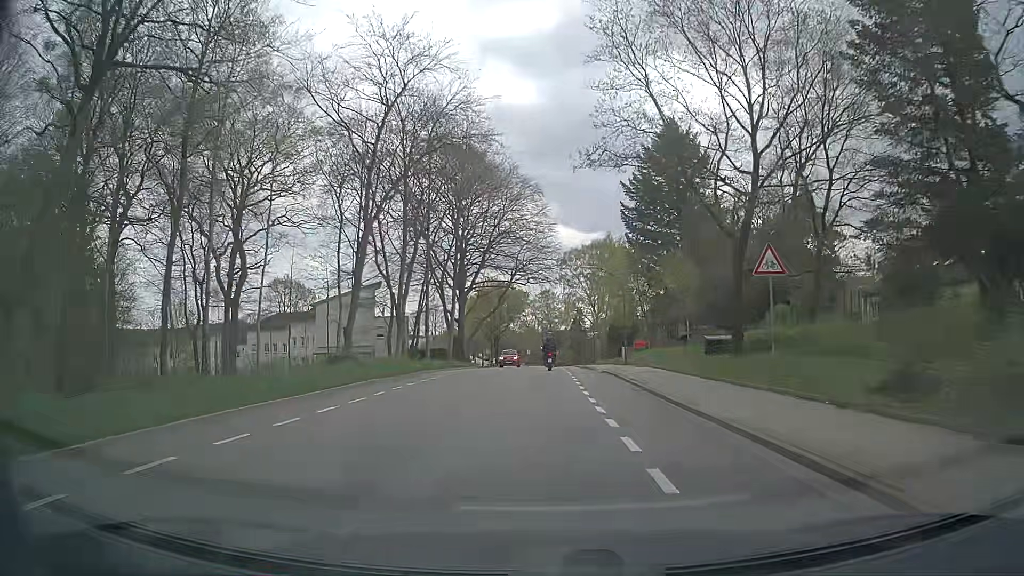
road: secondary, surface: asphalt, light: Day
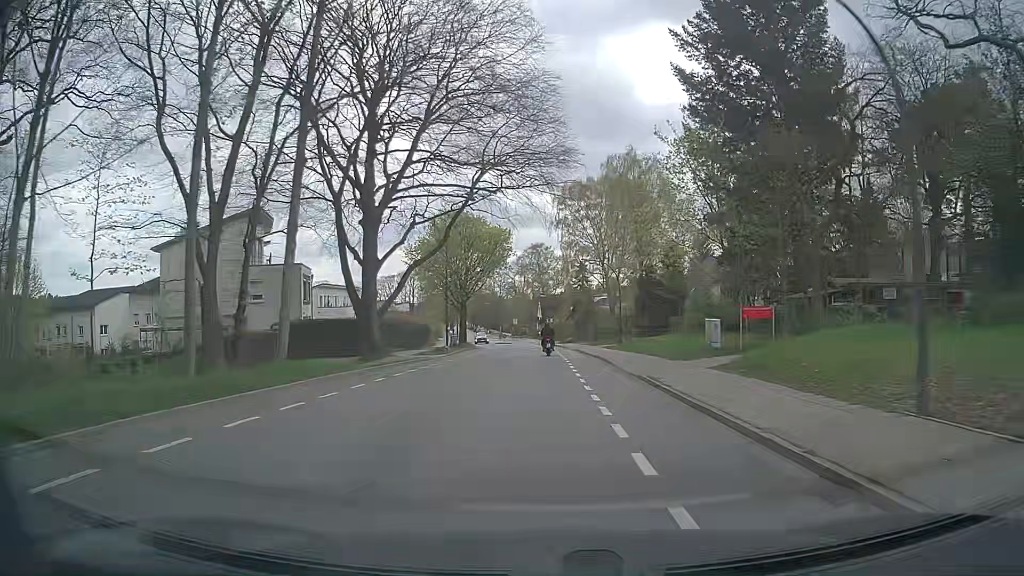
(+0.3, +33.2) m; +1°
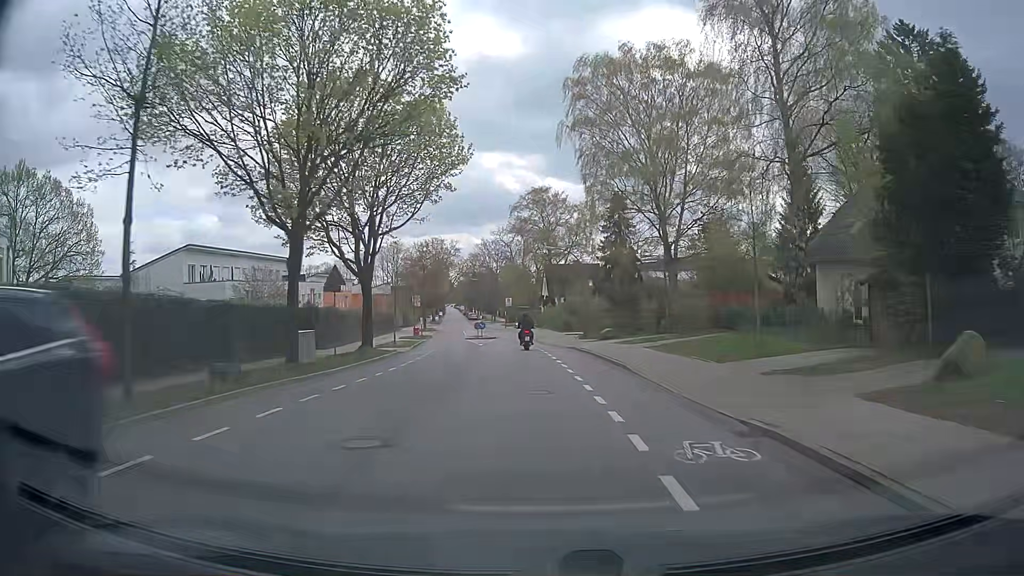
(-0.1, +40.8) m; 0°
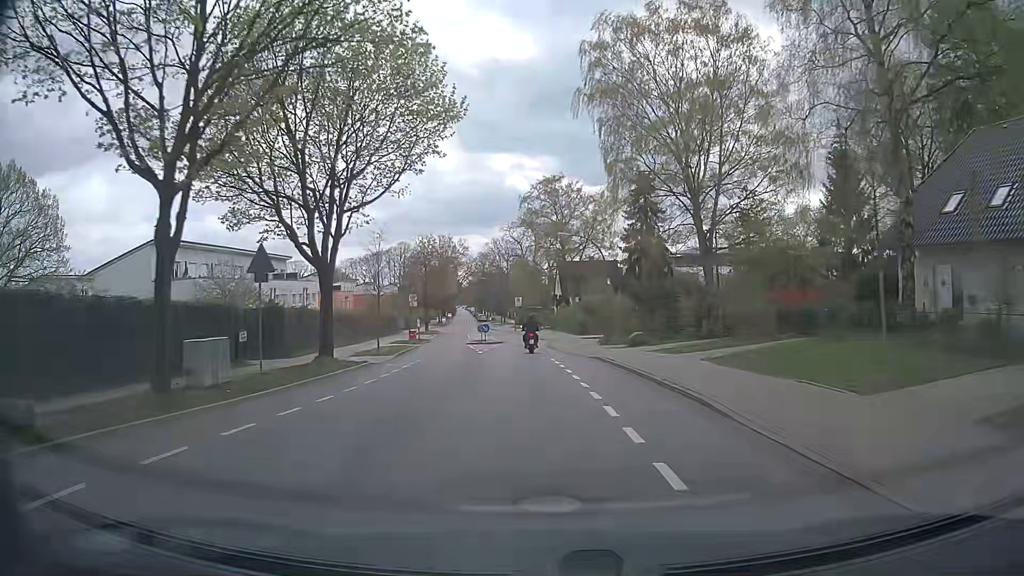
(-0.1, +7.6) m; -1°
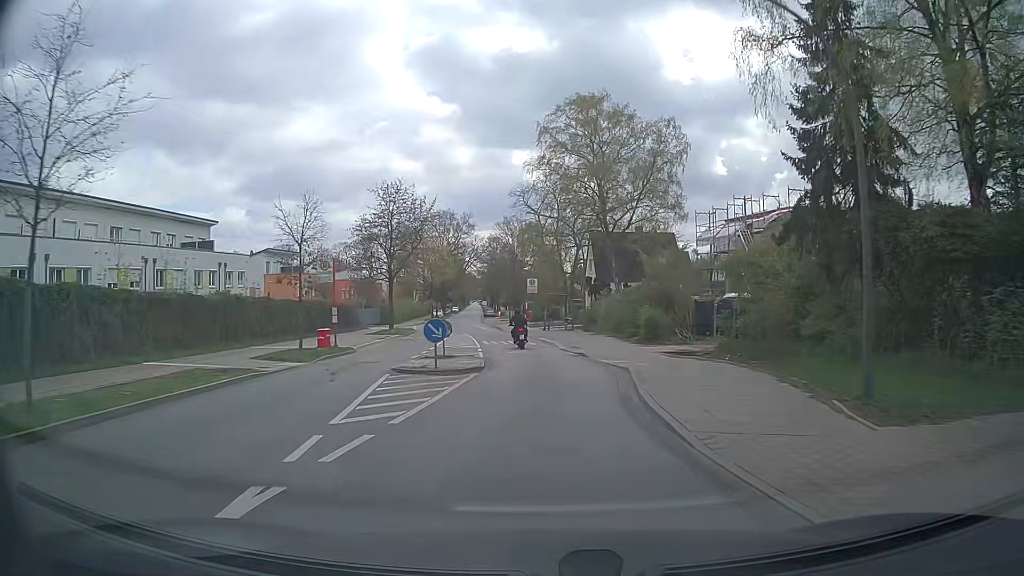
(-0.7, +27.8) m; -1°
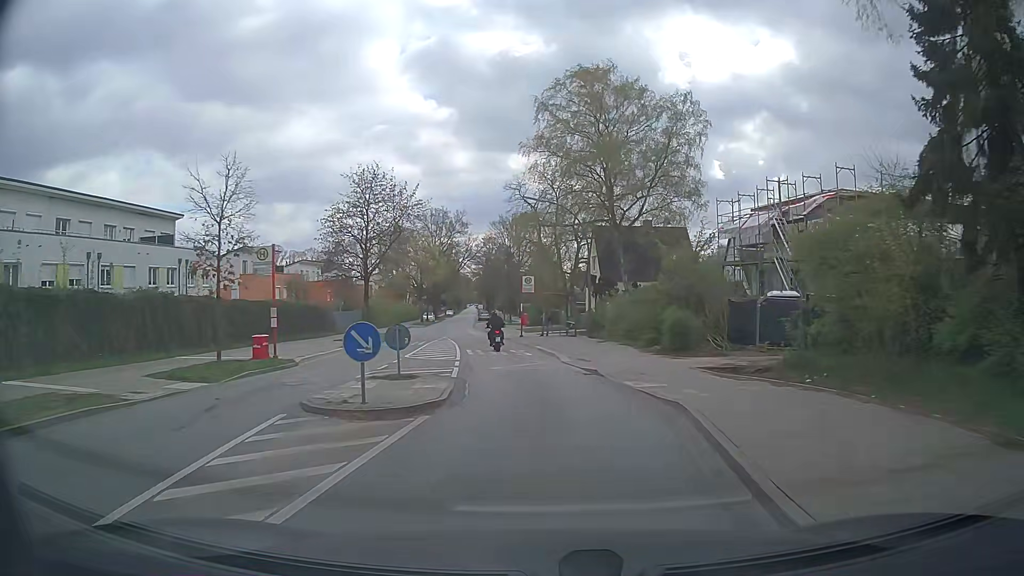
(0.0, +6.7) m; 0°
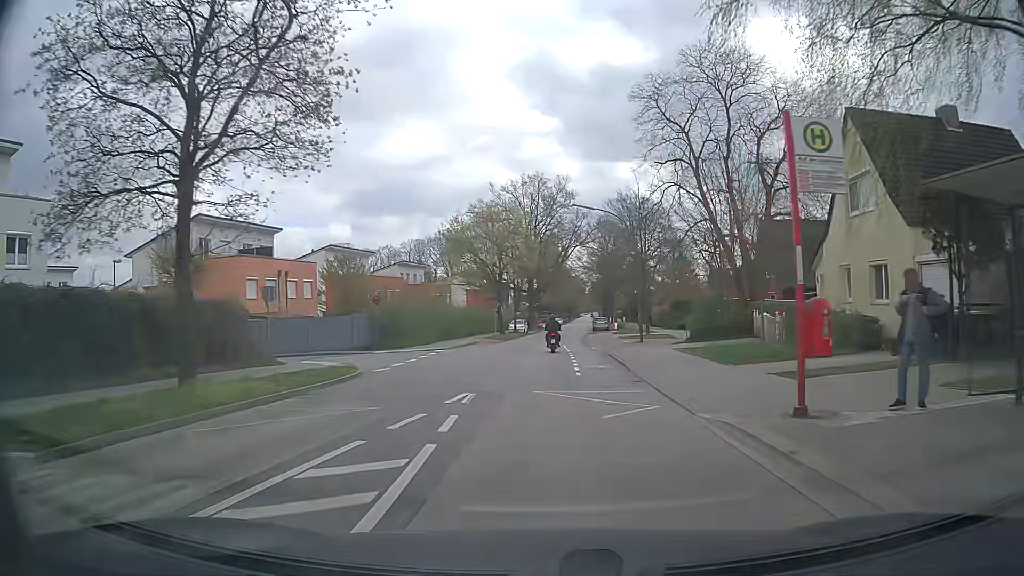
(-2.4, +34.1) m; -9°
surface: concrete
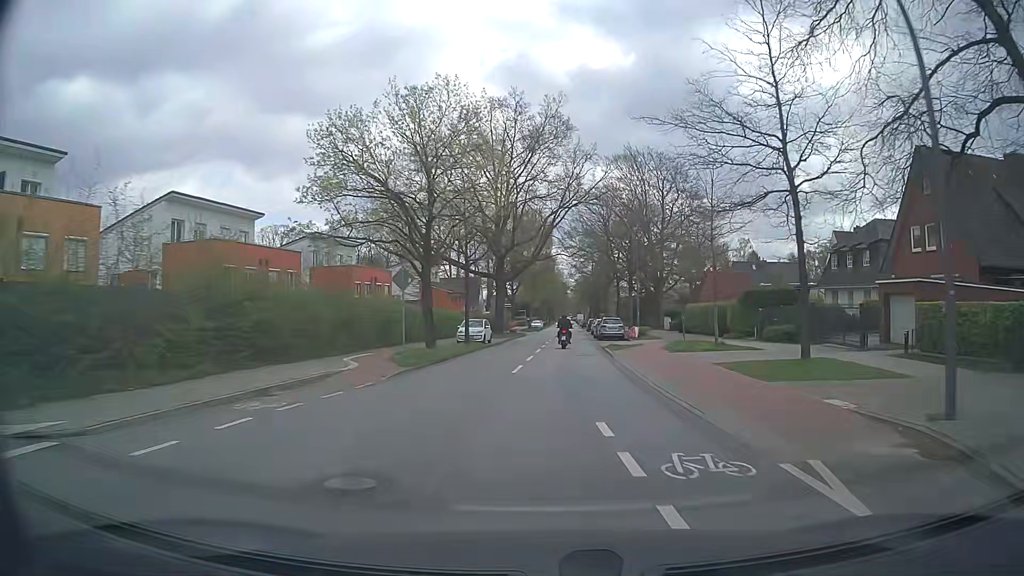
(0.0, +30.3) m; +1°
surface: asphalt
(0, +10) (+1, +20) (+1, +30) (+2, +40) (+2, +50) (+3, +60) (+4, +70) (+4, +80) (+5, +90) (+5, +100) m
